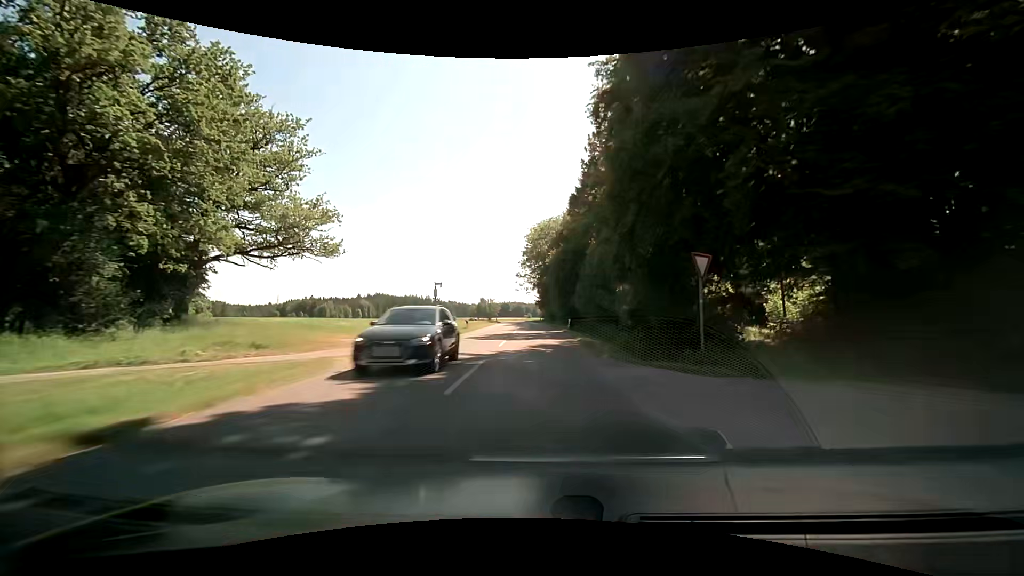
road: tertiary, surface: asphalt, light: Day
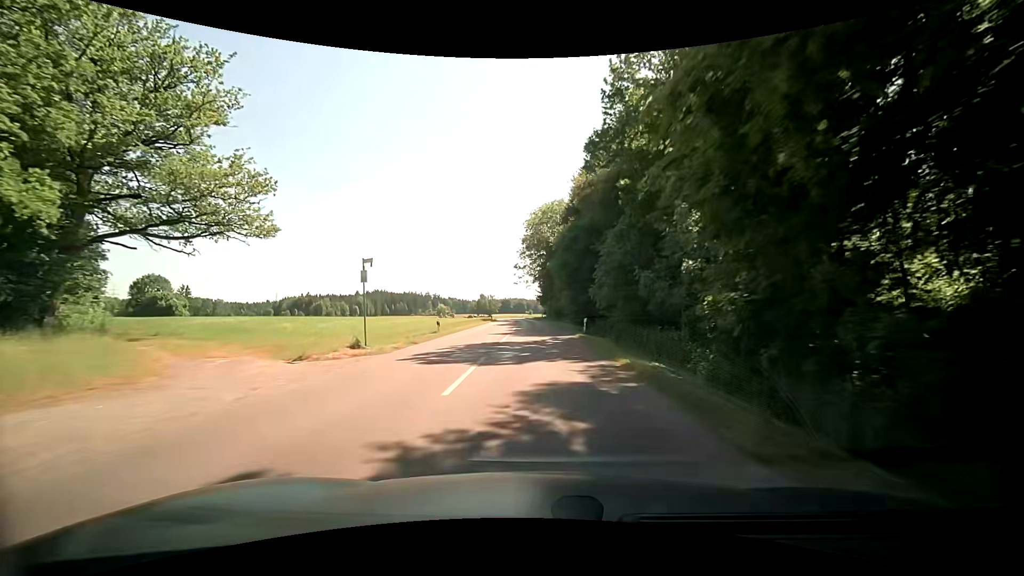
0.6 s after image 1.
(0.0, +12.1) m; 0°
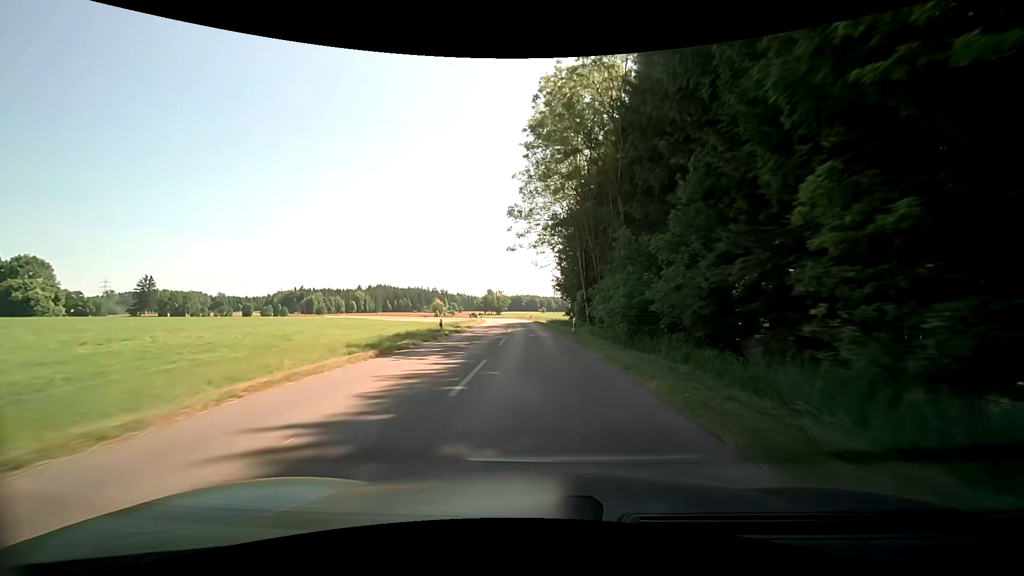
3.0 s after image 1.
(-0.5, +48.0) m; -1°
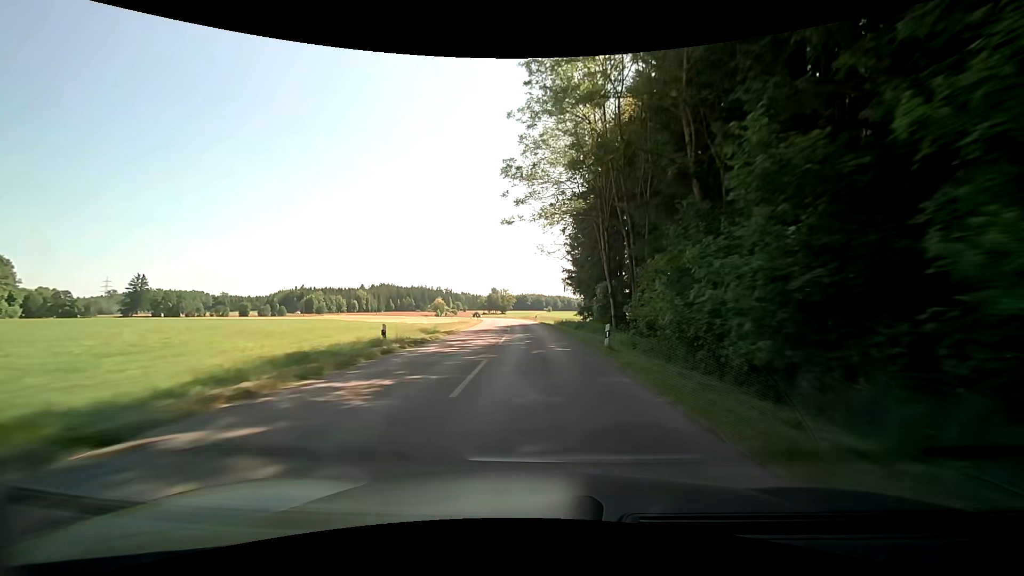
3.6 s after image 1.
(-0.1, +12.0) m; -1°
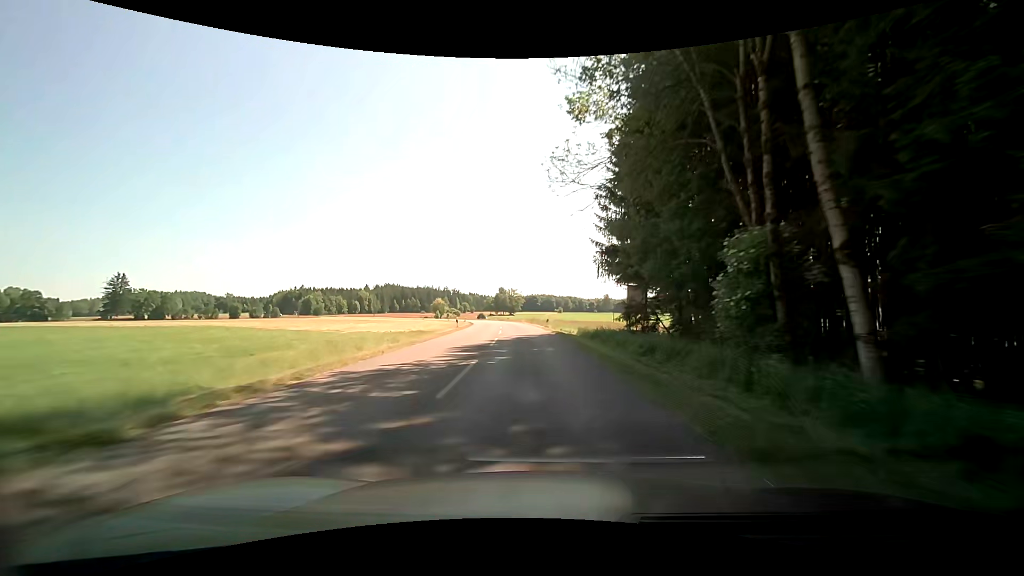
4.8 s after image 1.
(-0.1, +24.1) m; -1°
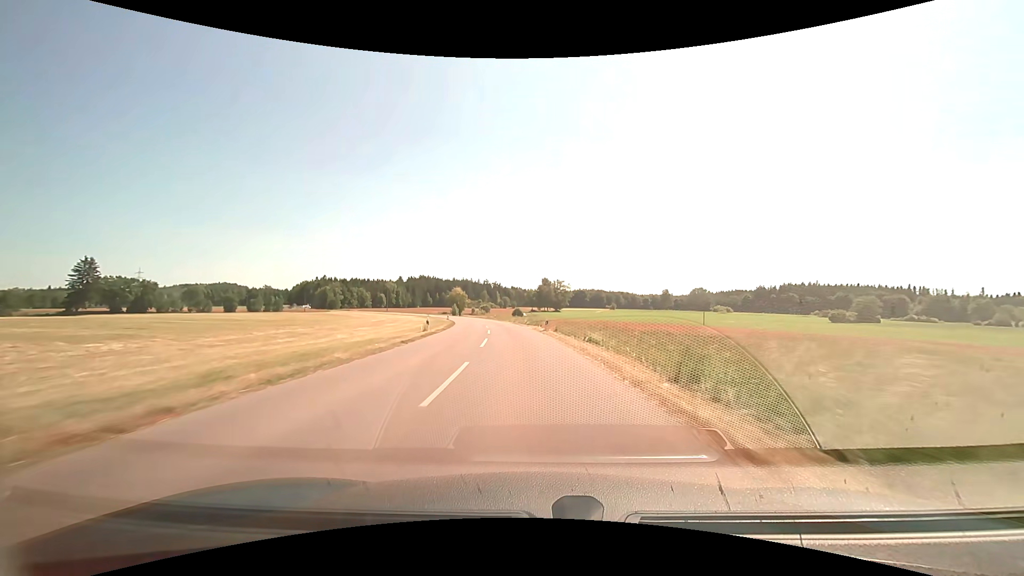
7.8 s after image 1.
(-3.3, +60.7) m; -5°
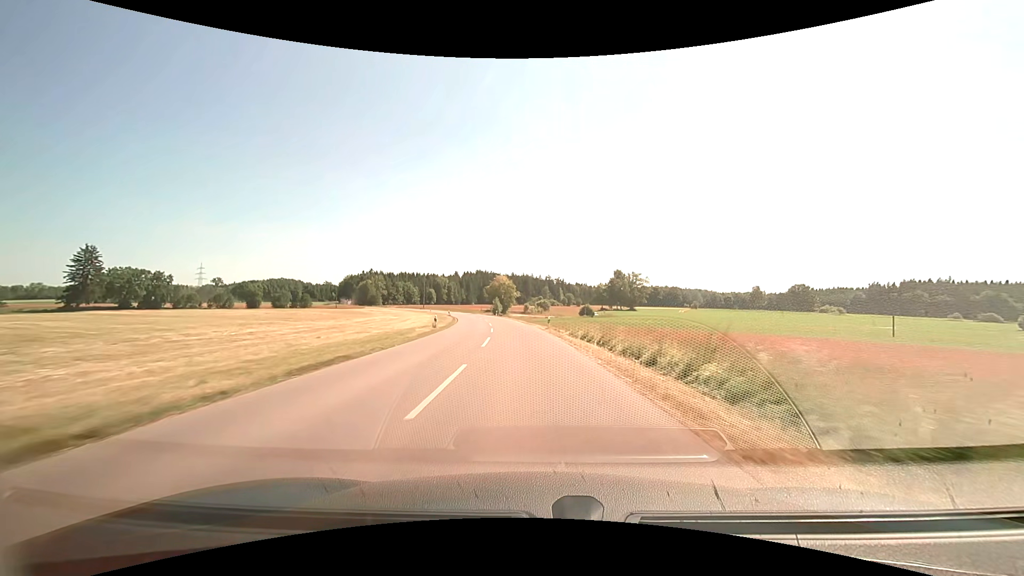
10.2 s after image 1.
(-3.4, +48.8) m; -7°
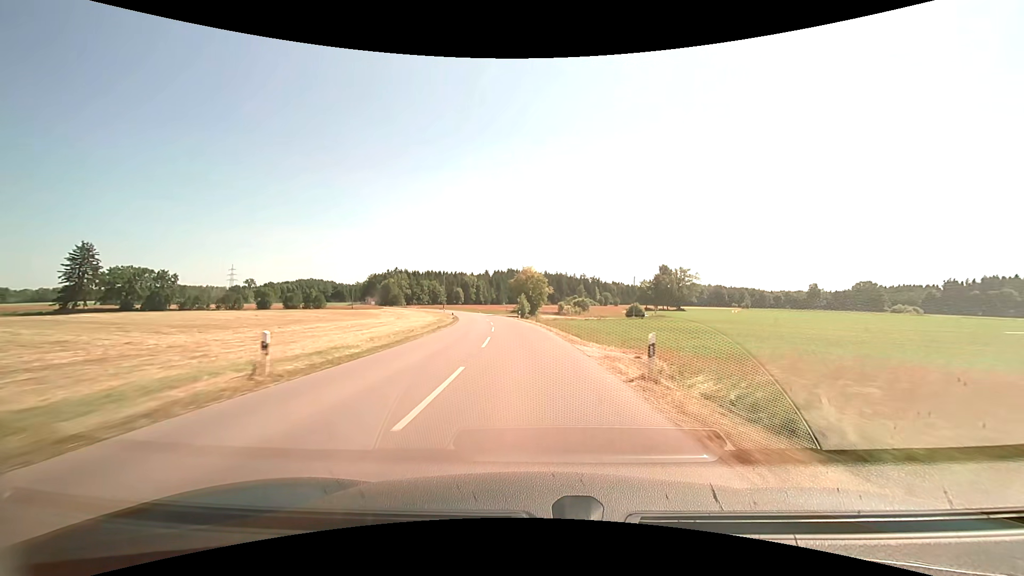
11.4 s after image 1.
(-0.7, +24.7) m; -4°
(0, +10) (-1, +20) (-1, +30) (-2, +40) (-3, +50) (-4, +60) (-6, +70) (-8, +79) (-10, +89) (-12, +99) m
